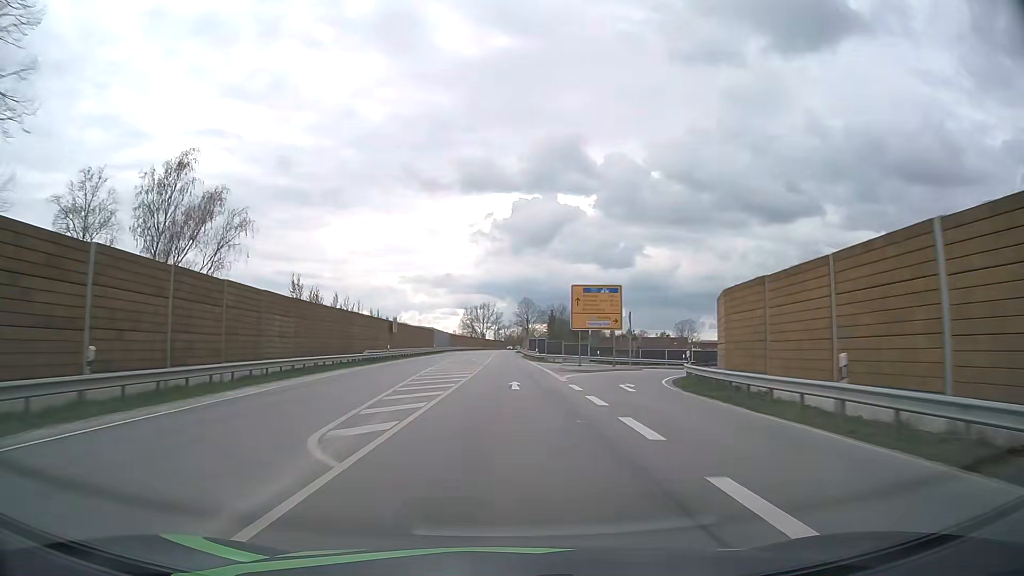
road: primary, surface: asphalt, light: Day
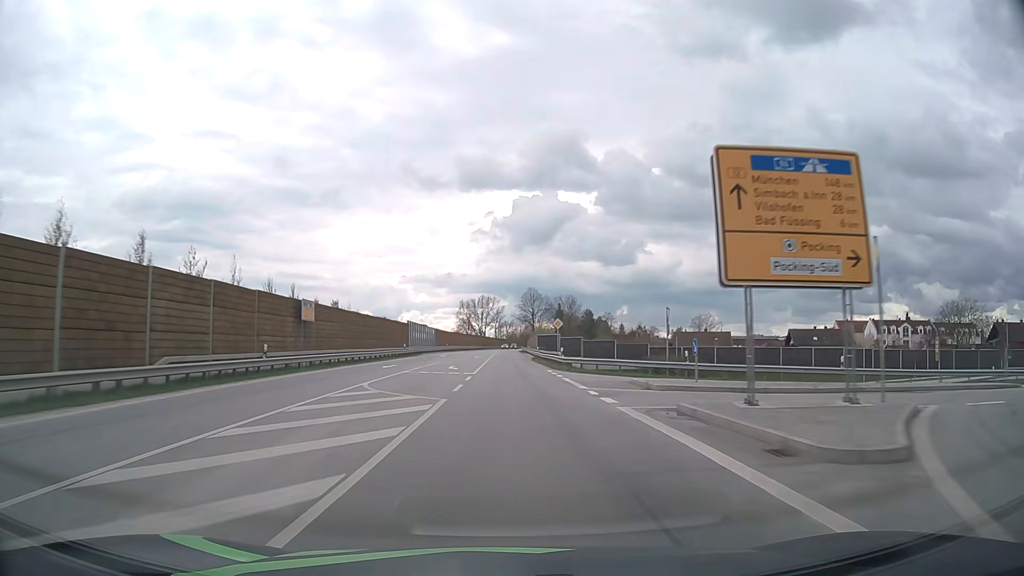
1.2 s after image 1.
(0.0, +29.9) m; 0°
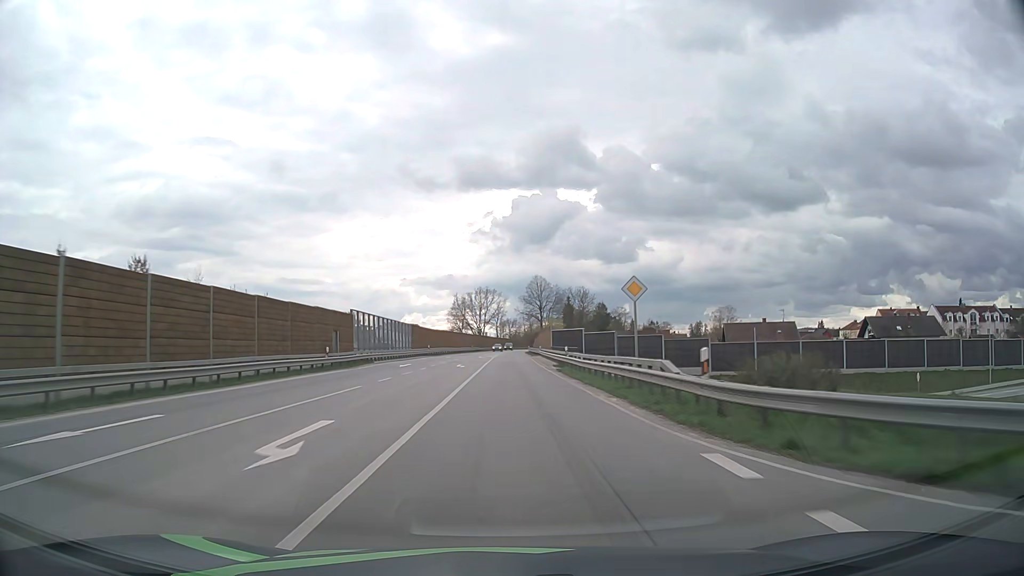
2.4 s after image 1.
(-0.1, +29.8) m; 0°
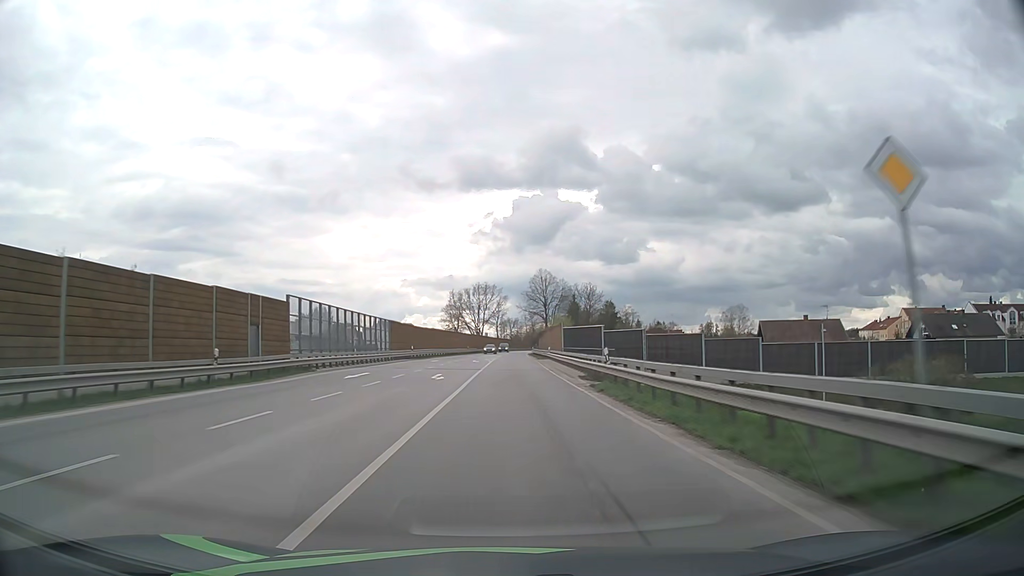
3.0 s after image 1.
(0.0, +14.9) m; 0°
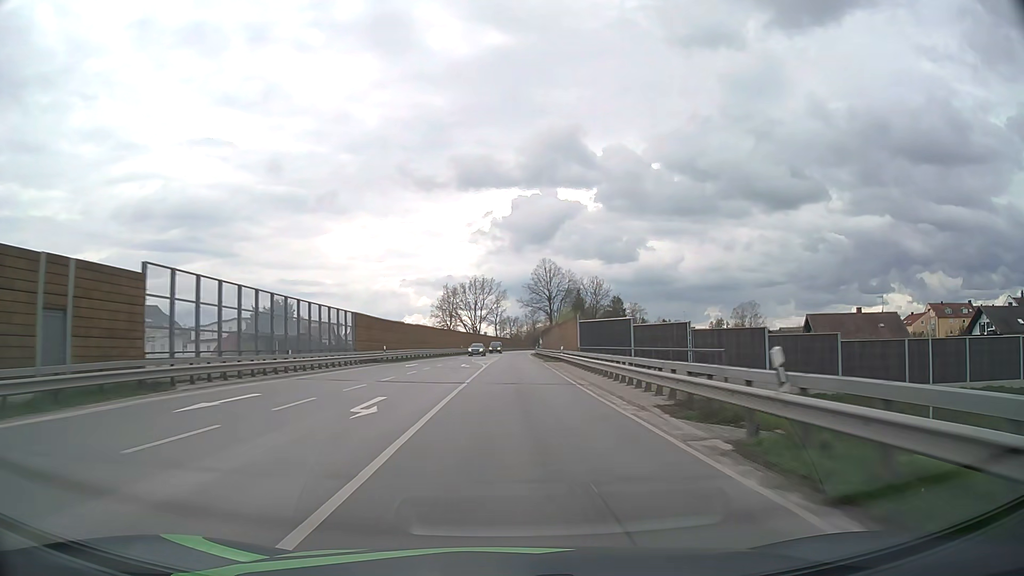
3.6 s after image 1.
(0.0, +14.8) m; 0°
